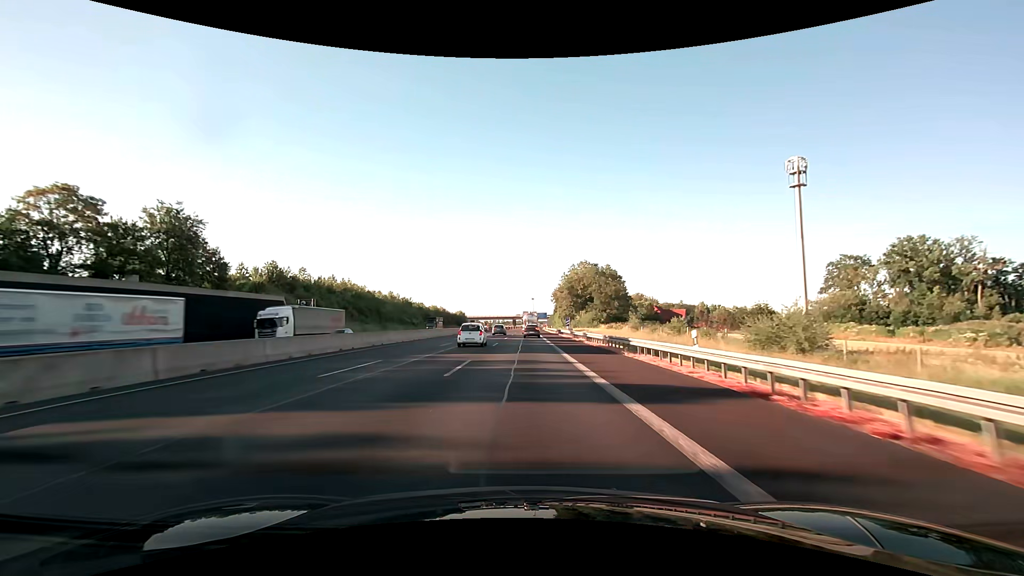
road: motorway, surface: asphalt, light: Day
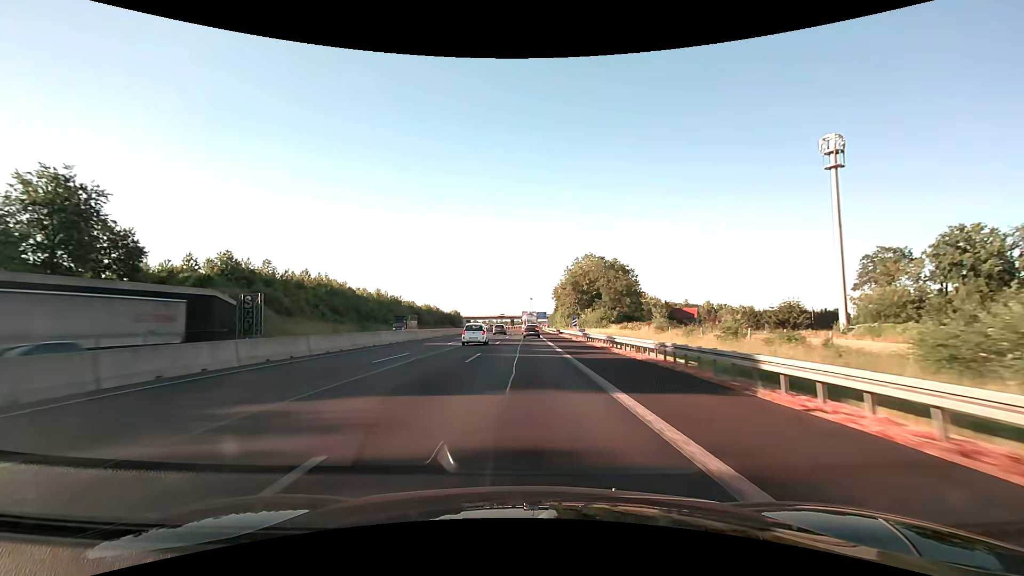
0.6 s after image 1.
(0.0, +14.0) m; 0°
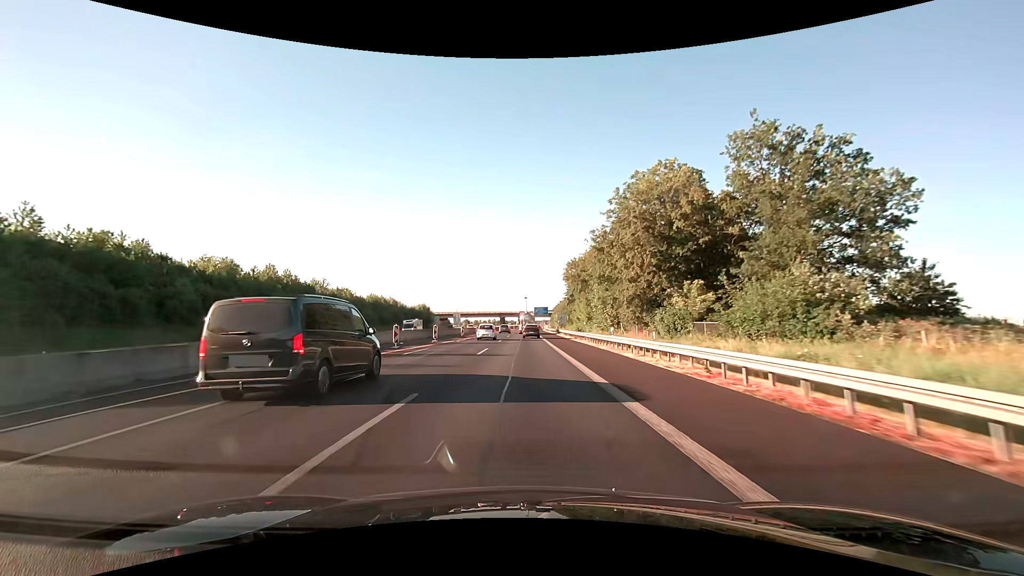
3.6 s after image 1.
(+0.3, +69.2) m; +1°
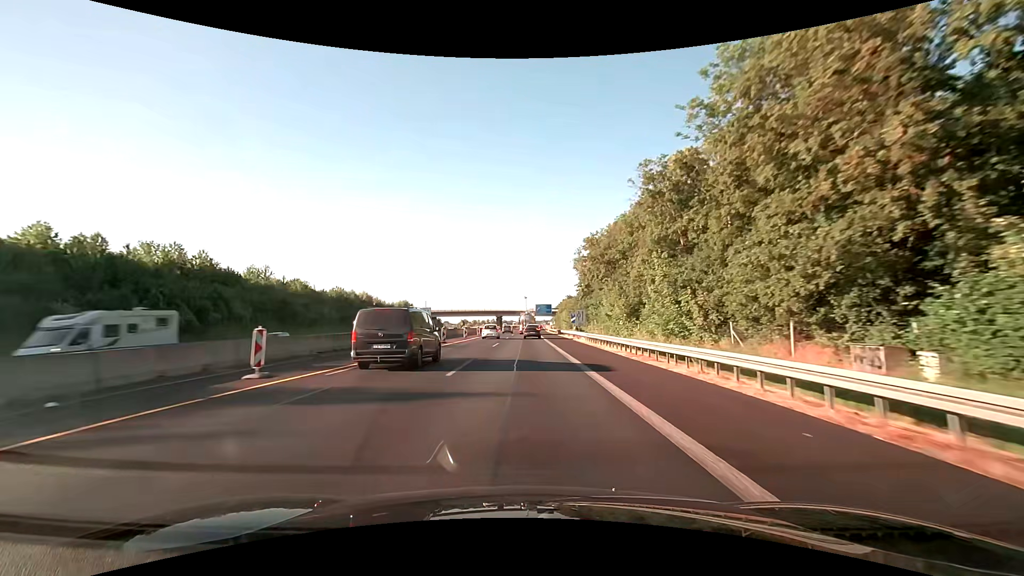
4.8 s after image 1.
(0.0, +27.5) m; 0°
(0, +10) (0, +20) (0, +30) (0, +40) (0, +50) (0, +60) (0, +70) (0, +80) (+1, +90) (+1, +100) m
